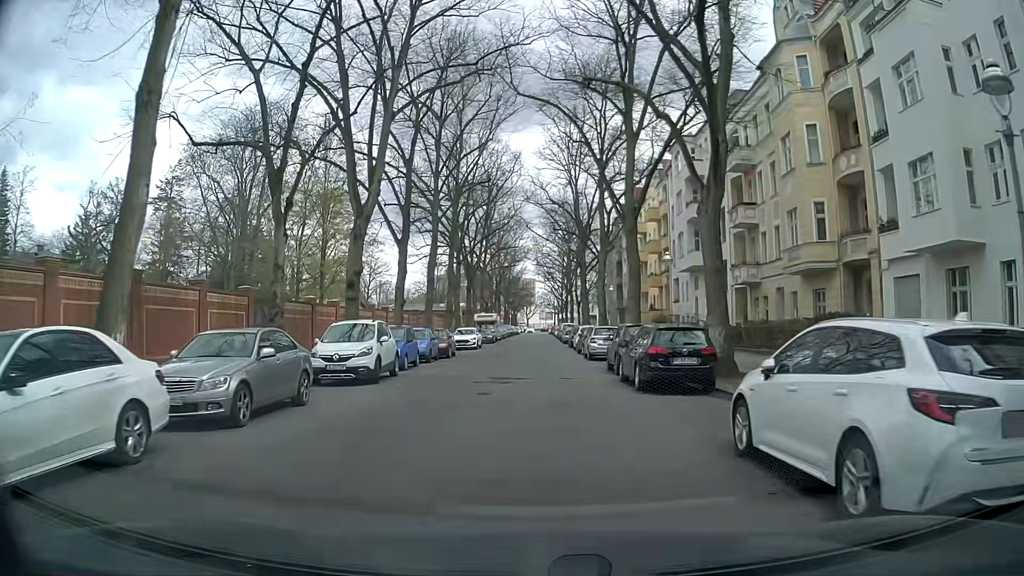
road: residential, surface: asphalt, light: Day
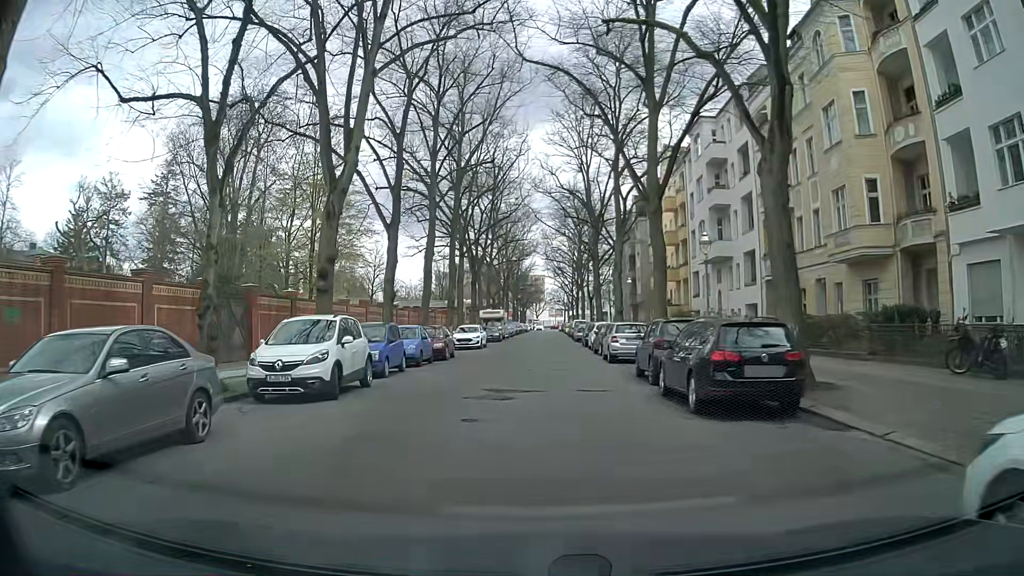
(0.0, +4.4) m; -1°
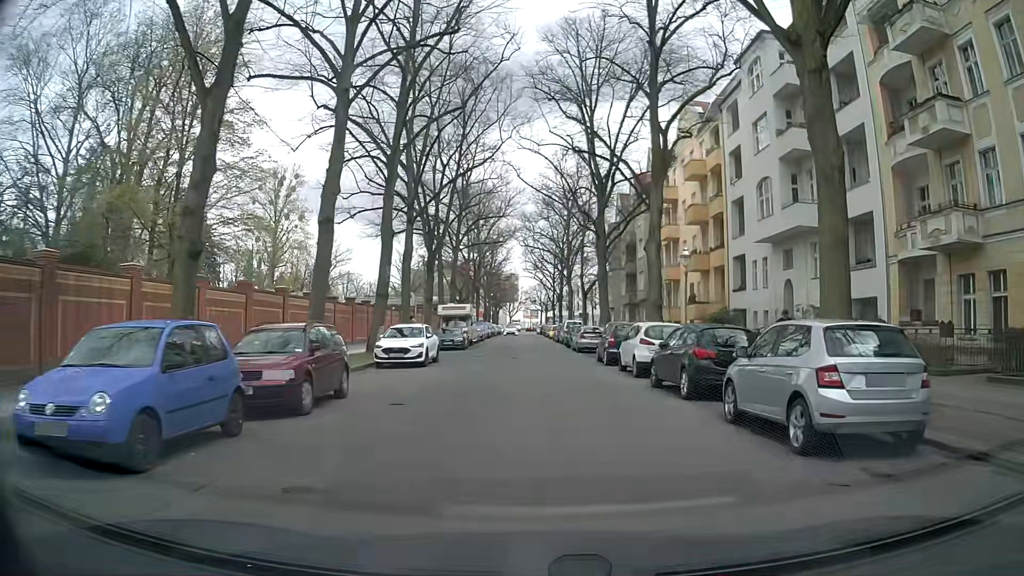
(-0.5, +17.4) m; +2°
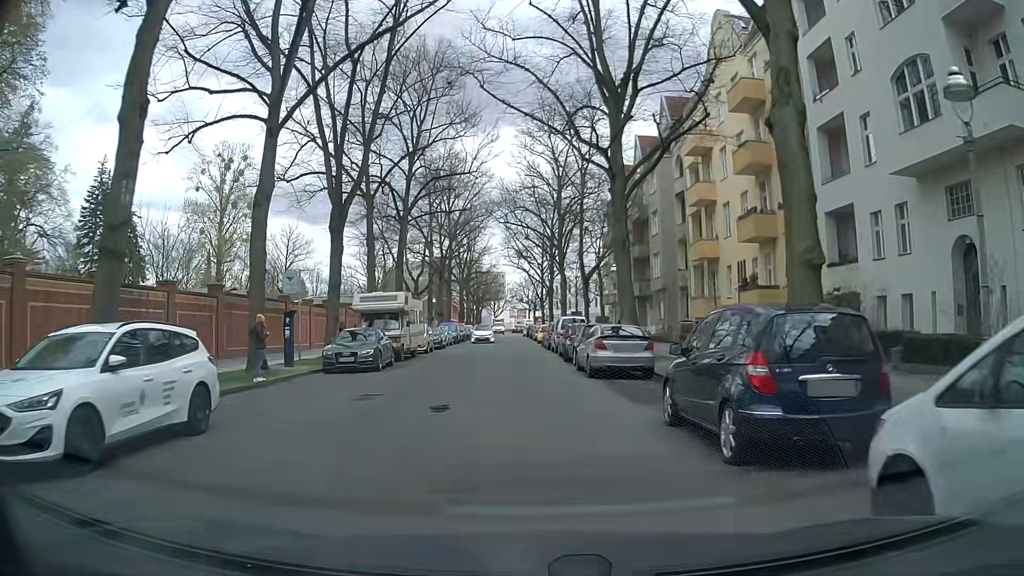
(+0.6, +17.6) m; 0°
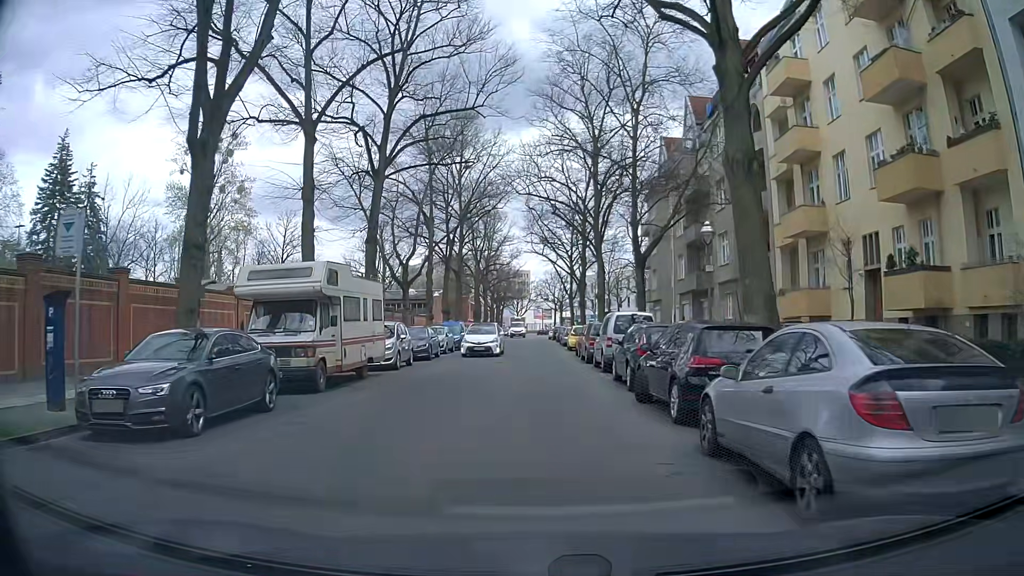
(-0.1, +13.2) m; 0°
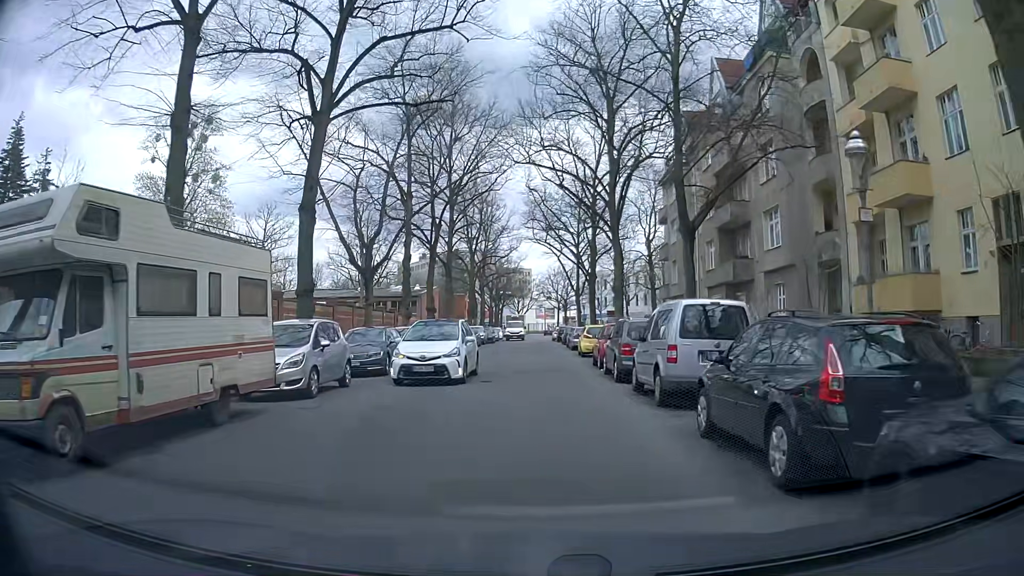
(-0.1, +8.8) m; 0°
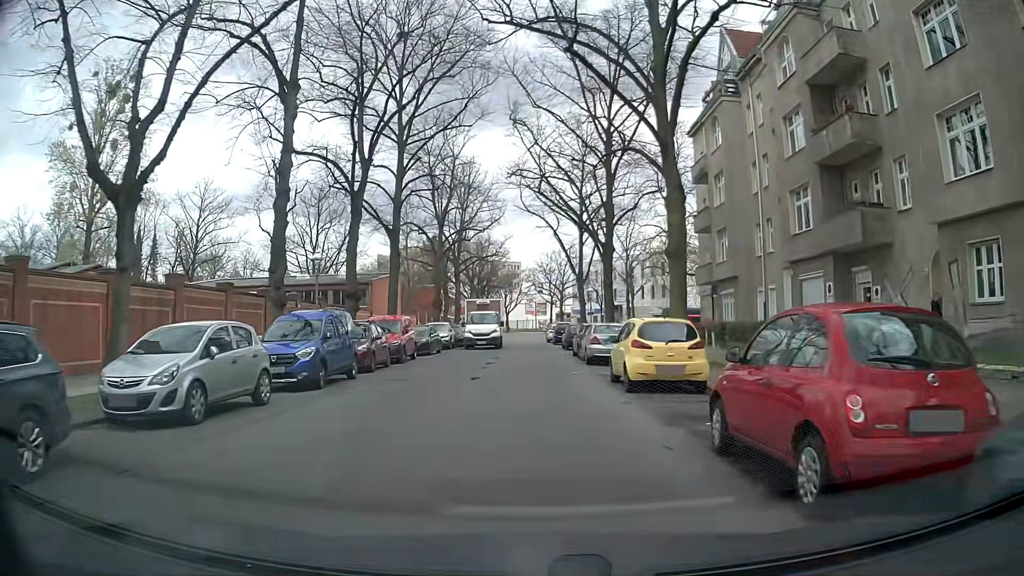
(-0.2, +17.7) m; 0°
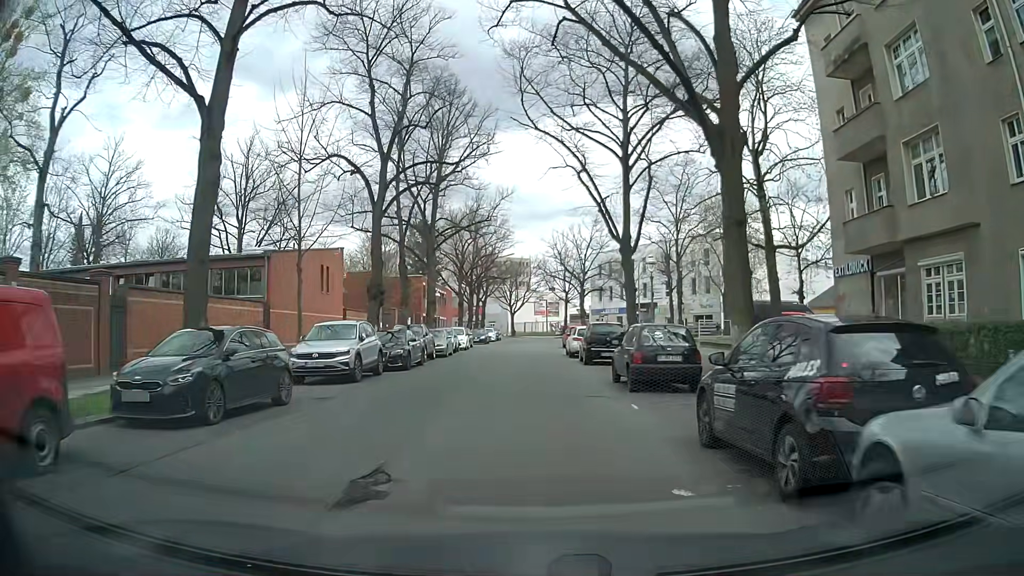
(-0.2, +22.3) m; -1°
